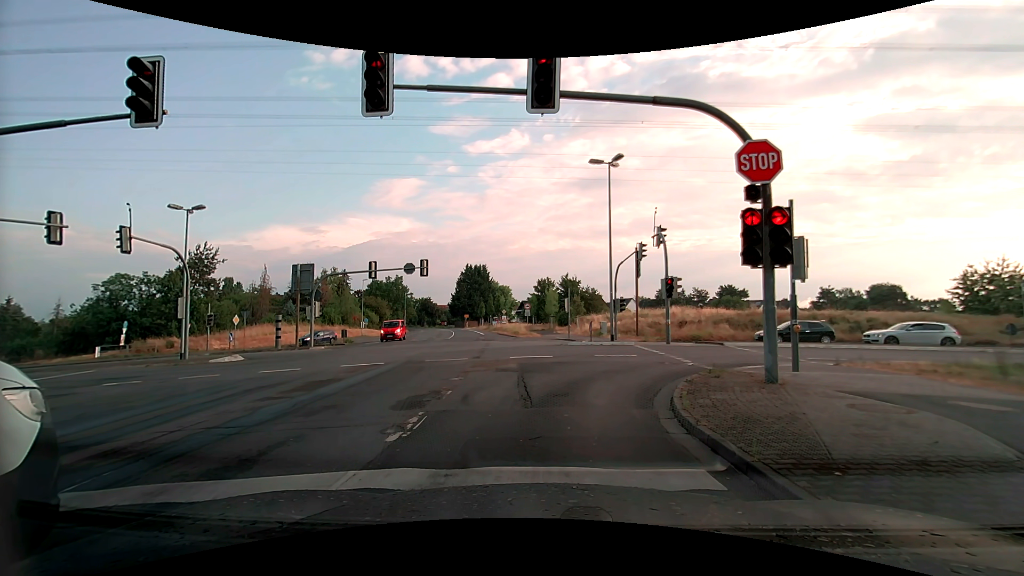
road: tertiary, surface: asphalt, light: Day
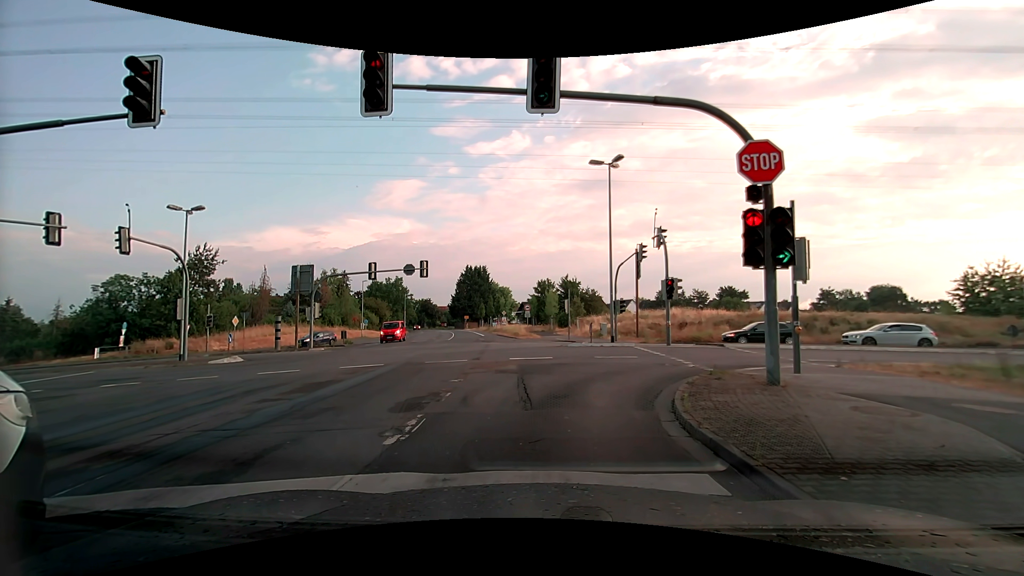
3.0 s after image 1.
(0.0, +0.1) m; 0°
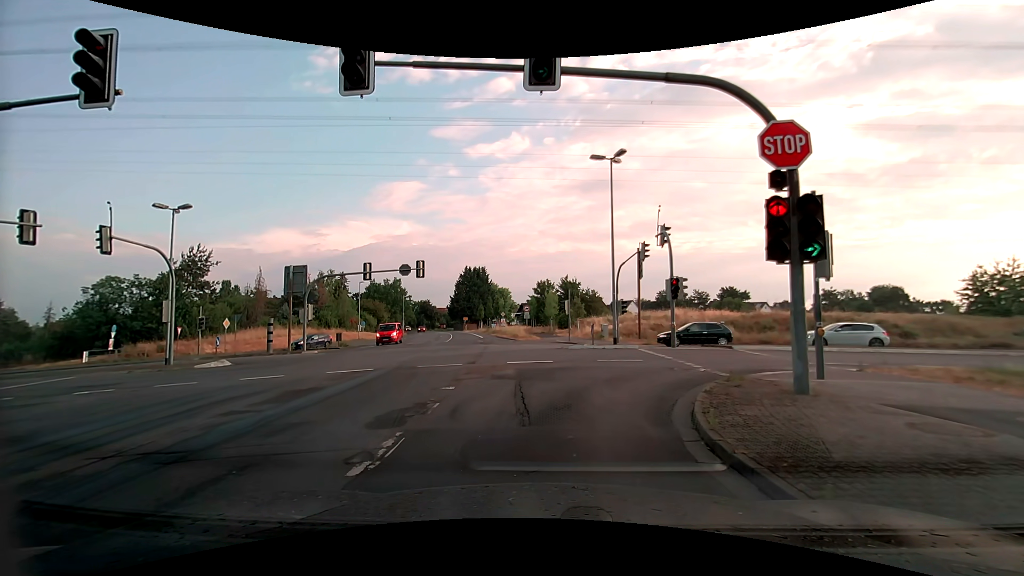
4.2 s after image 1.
(0.0, +1.2) m; +1°
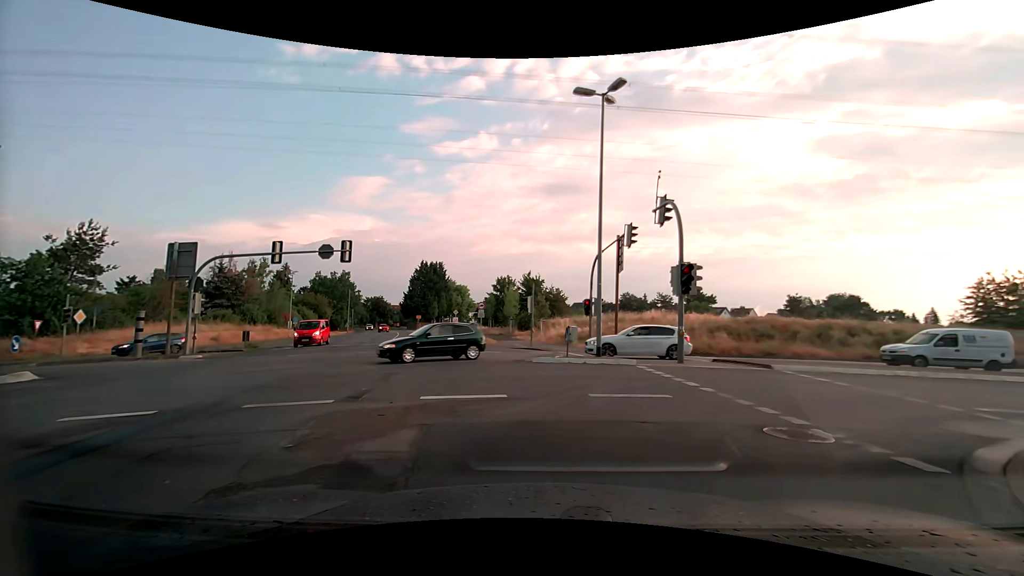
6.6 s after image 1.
(+0.1, +8.2) m; +4°
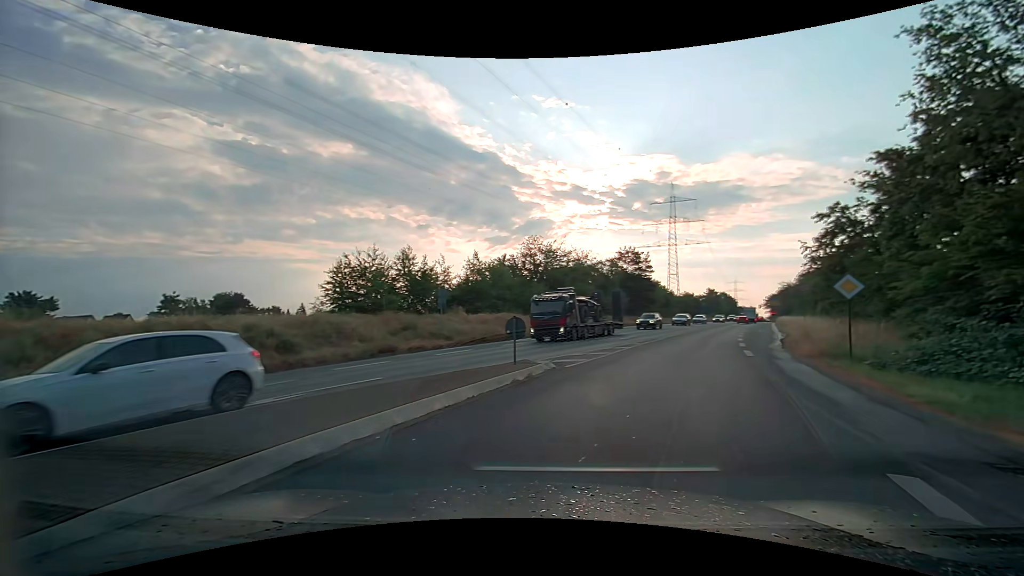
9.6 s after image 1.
(+8.3, +13.6) m; +63°
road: secondary
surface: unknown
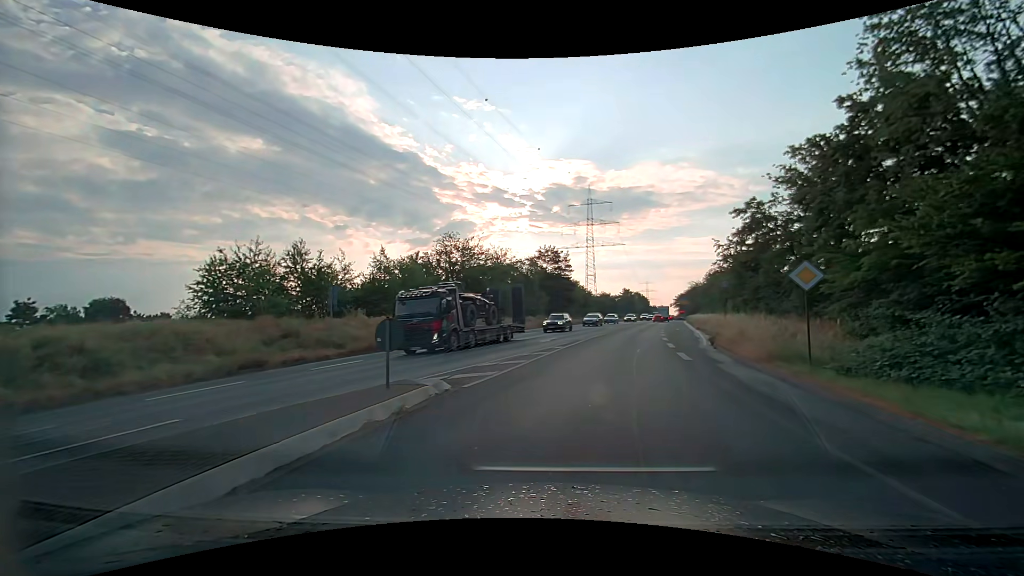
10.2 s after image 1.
(+0.3, +4.1) m; +9°
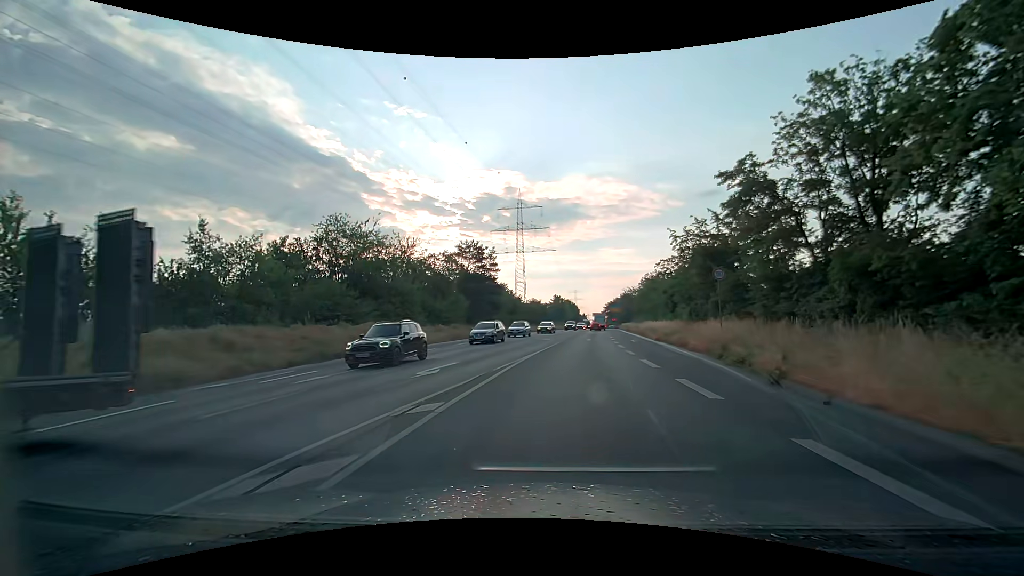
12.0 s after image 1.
(+1.0, +14.3) m; +7°
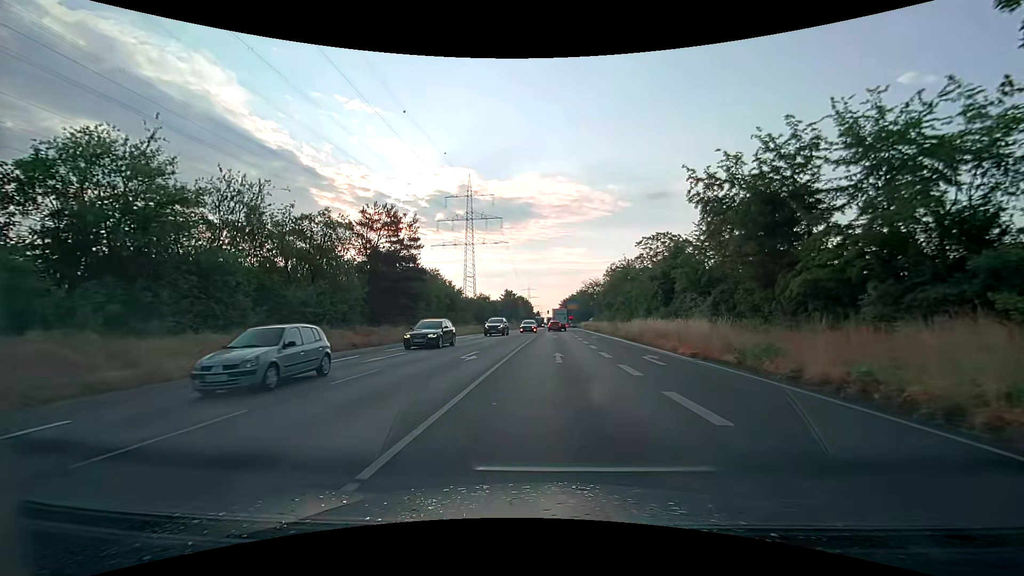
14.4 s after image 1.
(+1.1, +20.7) m; +5°
